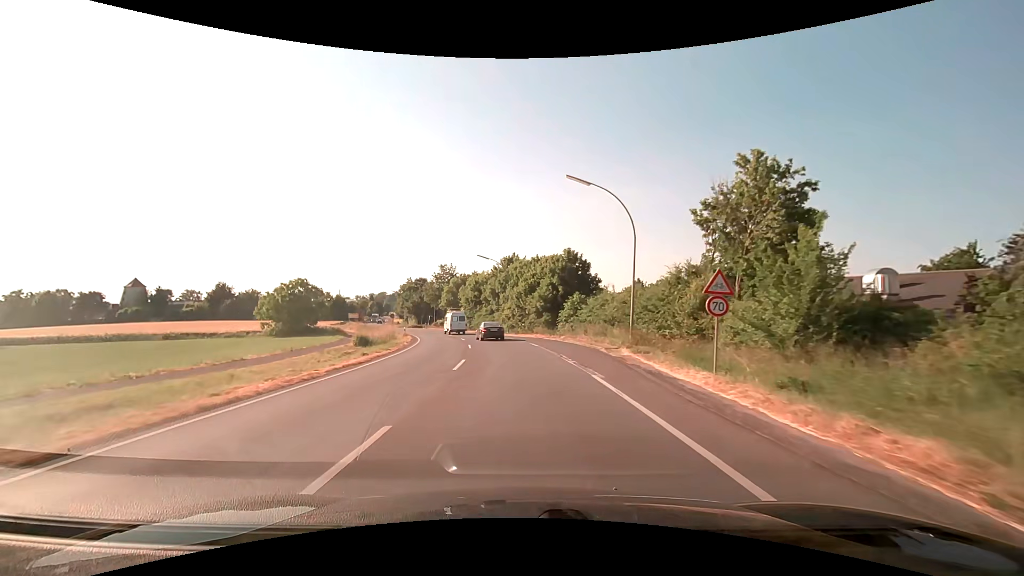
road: secondary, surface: asphalt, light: Day
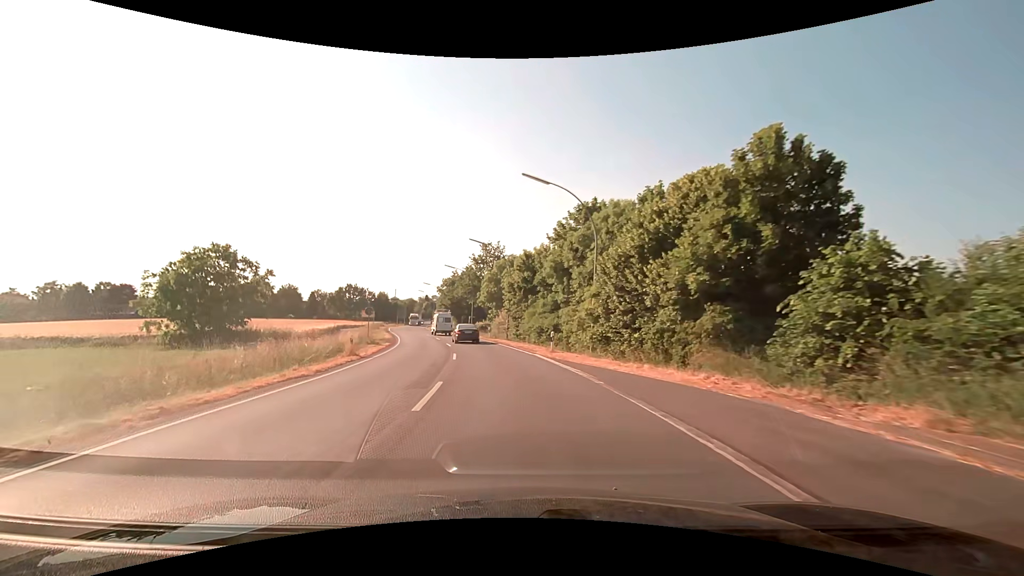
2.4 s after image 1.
(-1.6, +31.6) m; -7°
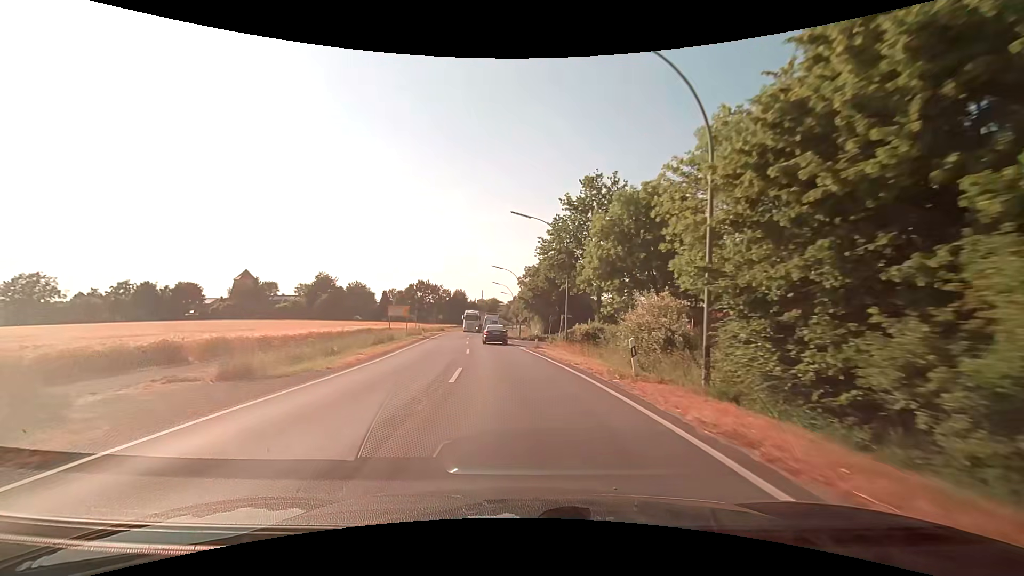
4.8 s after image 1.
(-3.2, +32.9) m; -11°
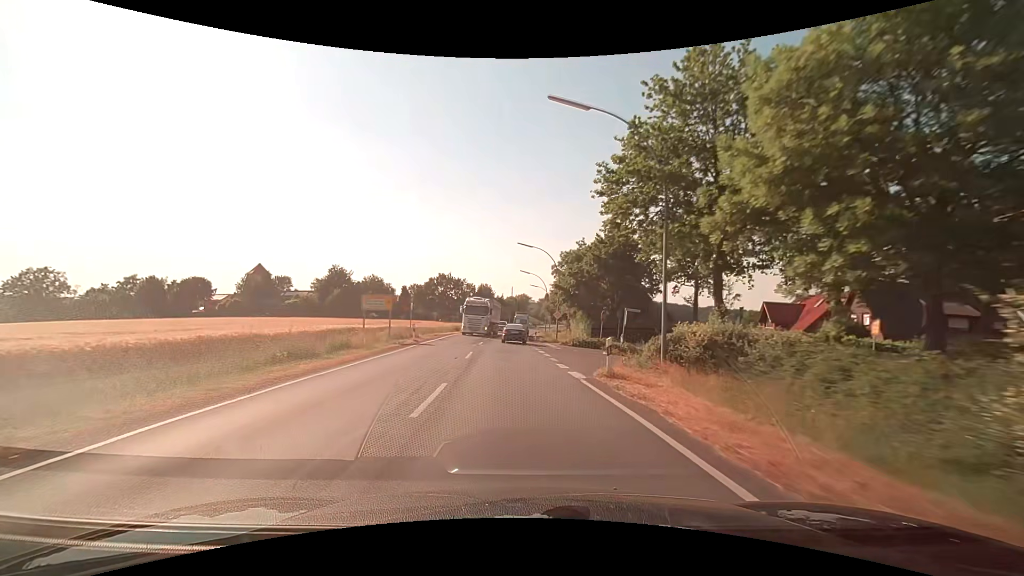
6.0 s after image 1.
(-0.5, +17.0) m; -3°
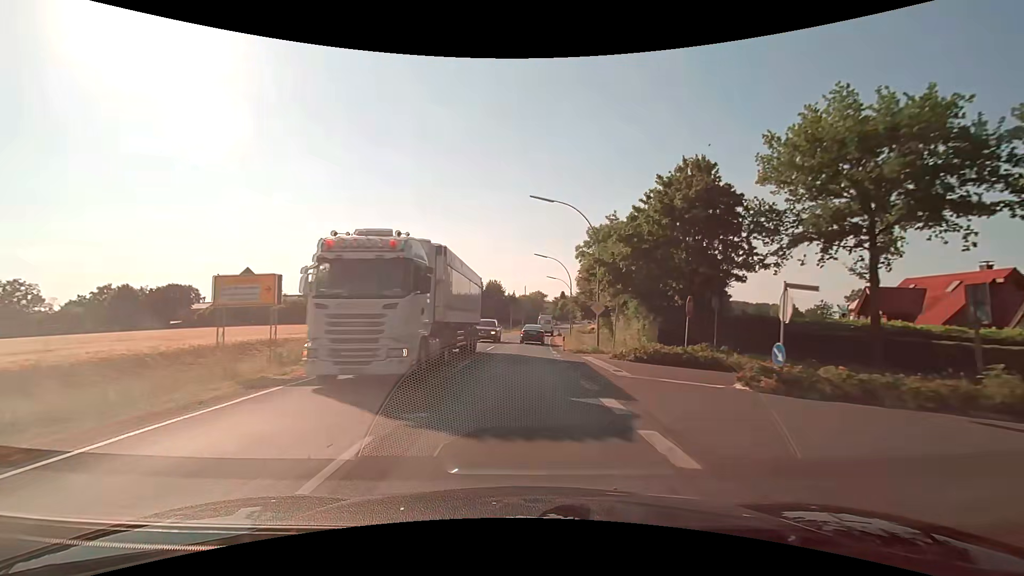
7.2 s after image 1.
(-0.3, +17.3) m; -2°
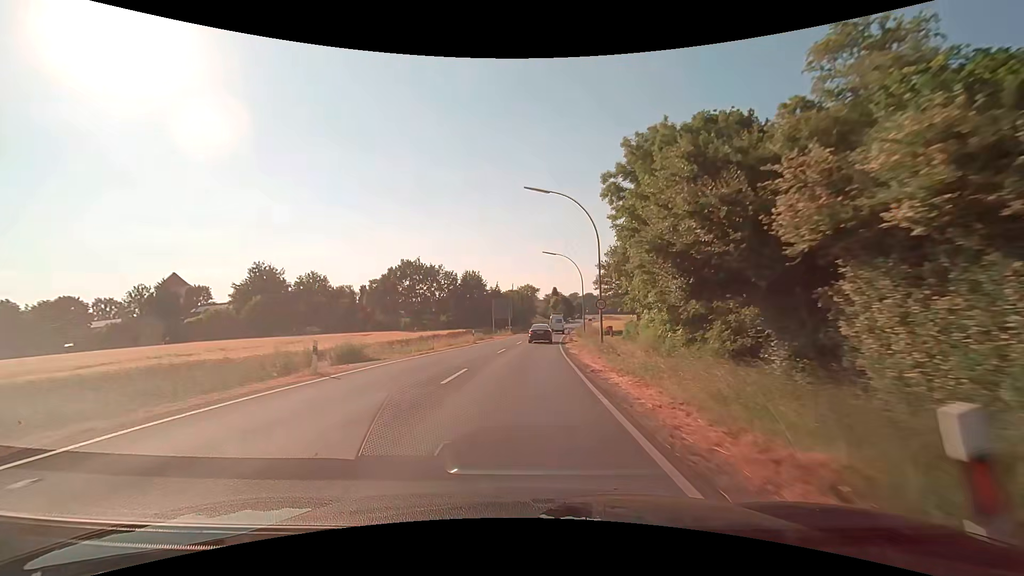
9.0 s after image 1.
(+0.2, +26.3) m; 0°
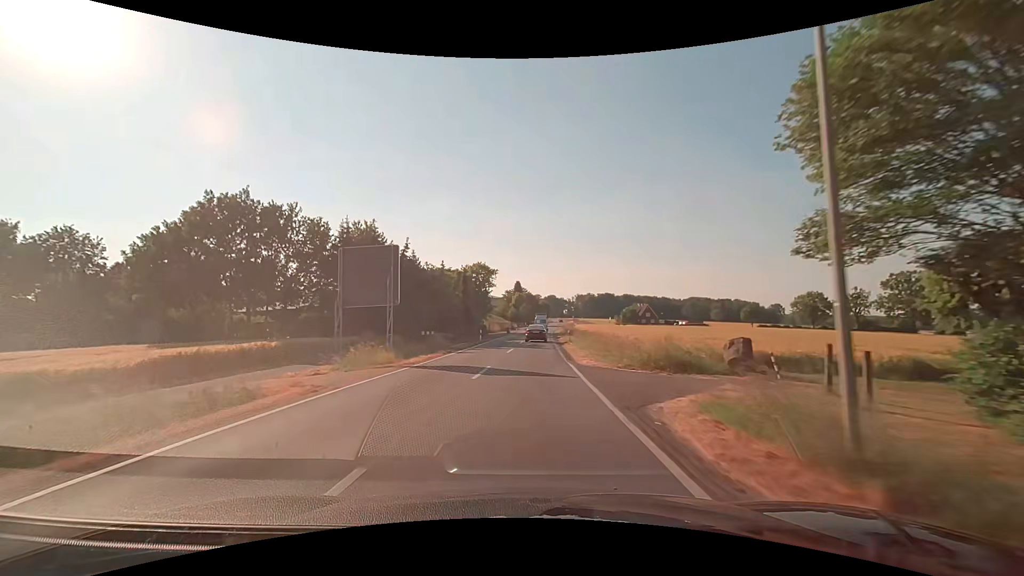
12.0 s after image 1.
(+2.4, +45.4) m; +6°
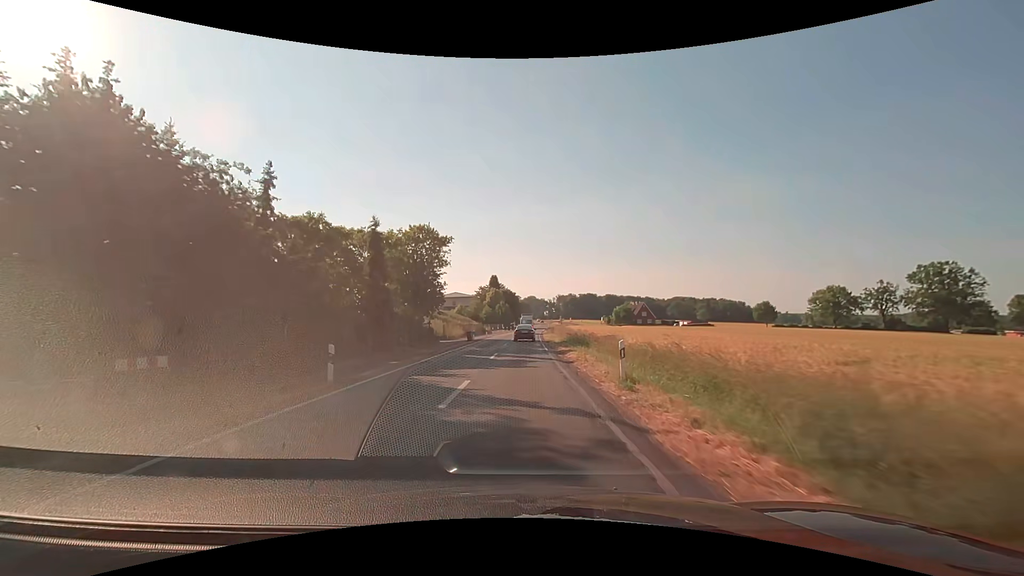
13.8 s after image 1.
(+0.6, +28.8) m; +2°
(0, +10) (0, +20) (0, +30) (0, +40) (0, +50) (+1, +60) (+1, +70) (+1, +80) (+2, +90) (+2, +100) m
